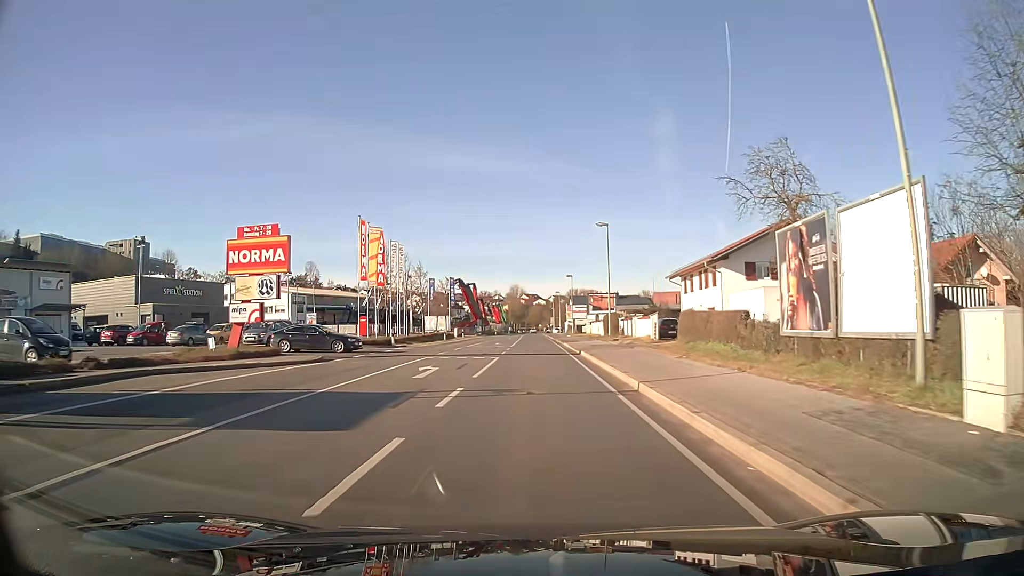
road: primary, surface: asphalt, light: Day
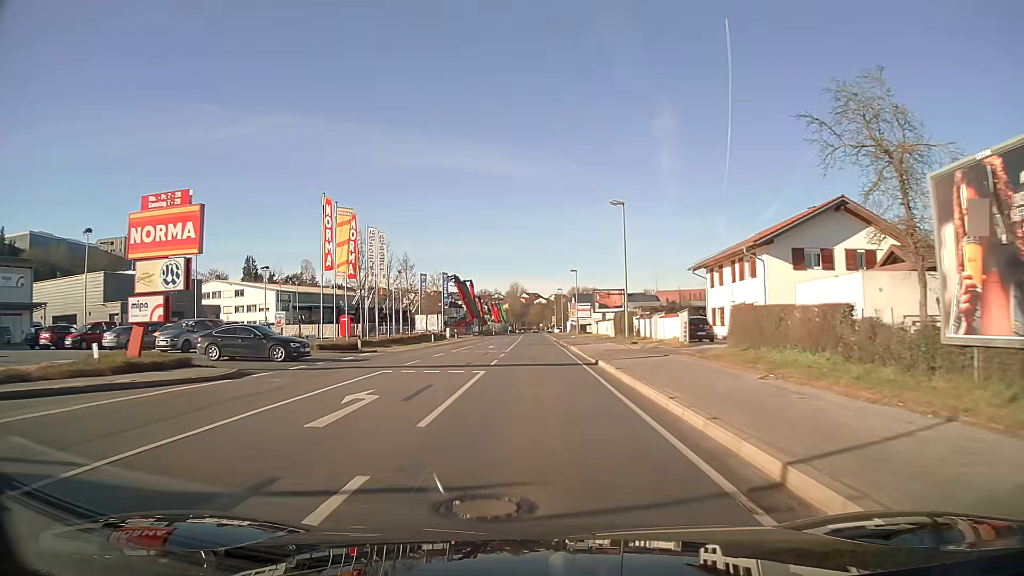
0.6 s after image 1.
(0.0, +8.0) m; 0°
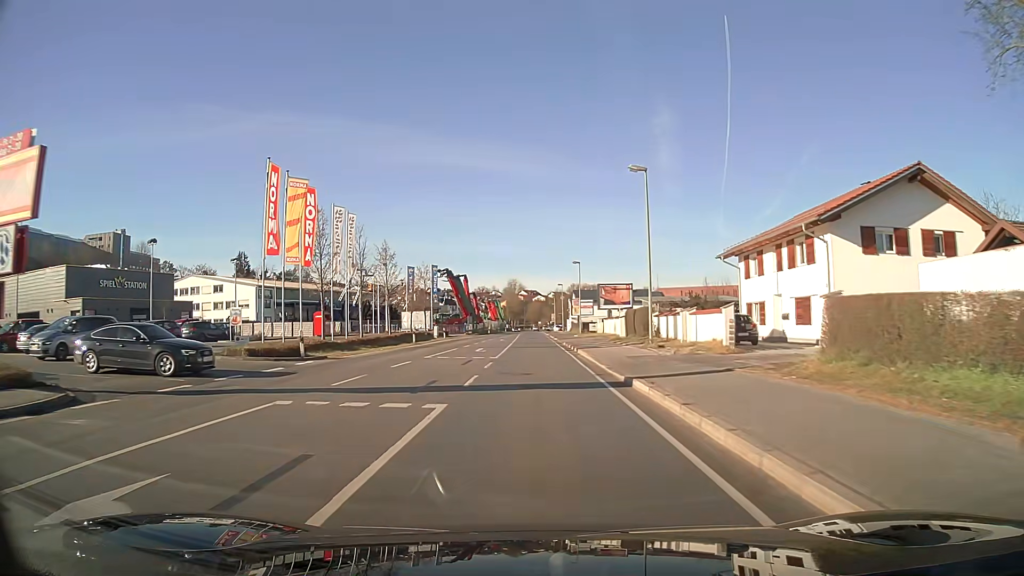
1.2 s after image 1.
(0.0, +8.1) m; 0°
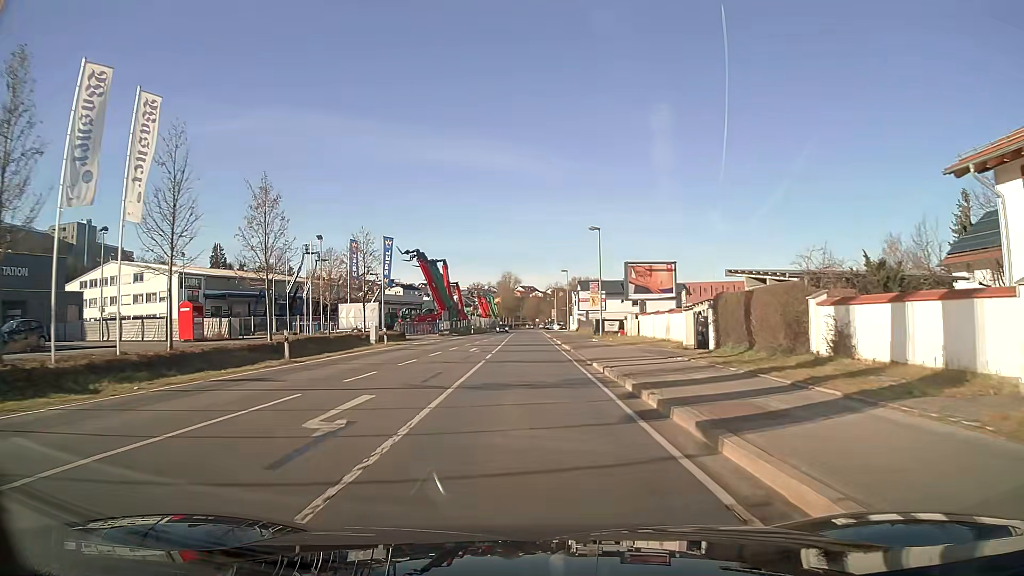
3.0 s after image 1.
(+0.1, +24.8) m; 0°
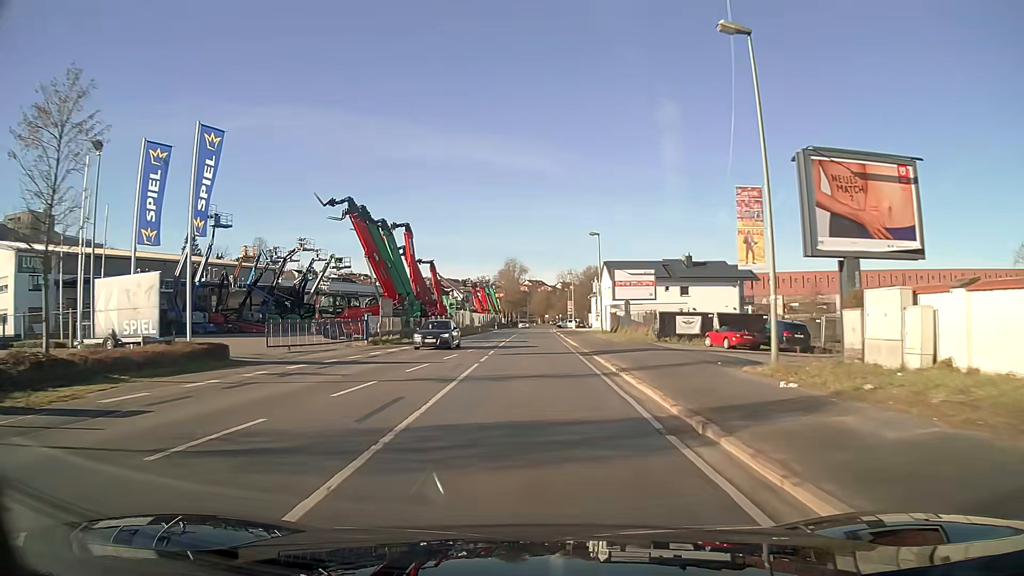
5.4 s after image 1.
(-0.2, +33.4) m; -1°
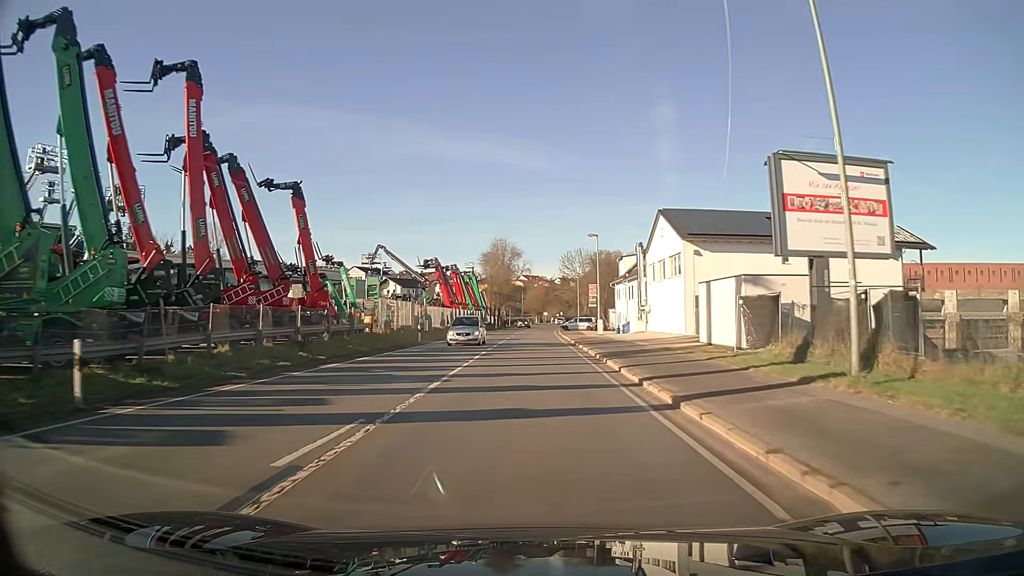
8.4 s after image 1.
(+0.2, +41.9) m; 0°
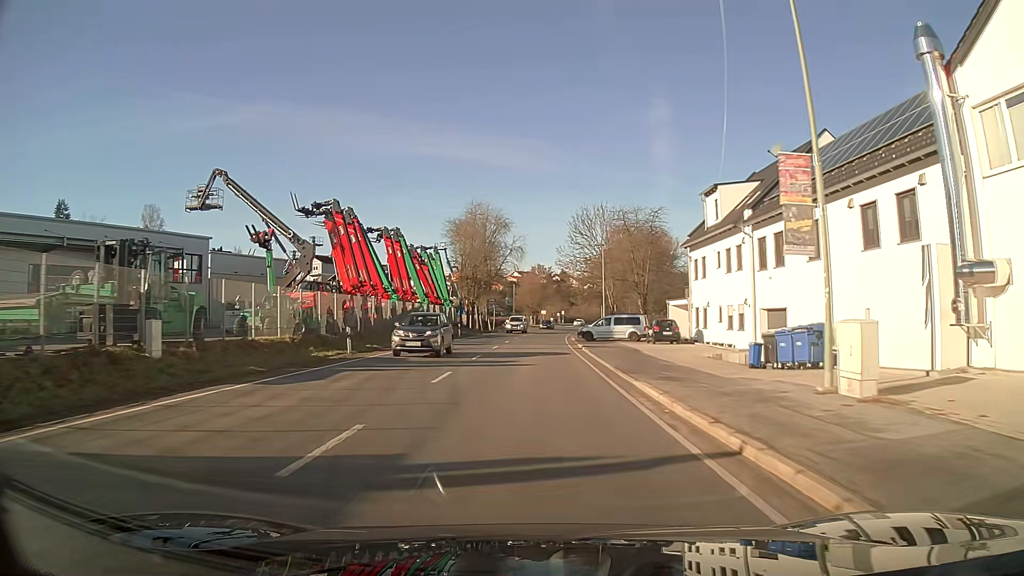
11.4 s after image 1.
(+0.1, +42.6) m; 0°
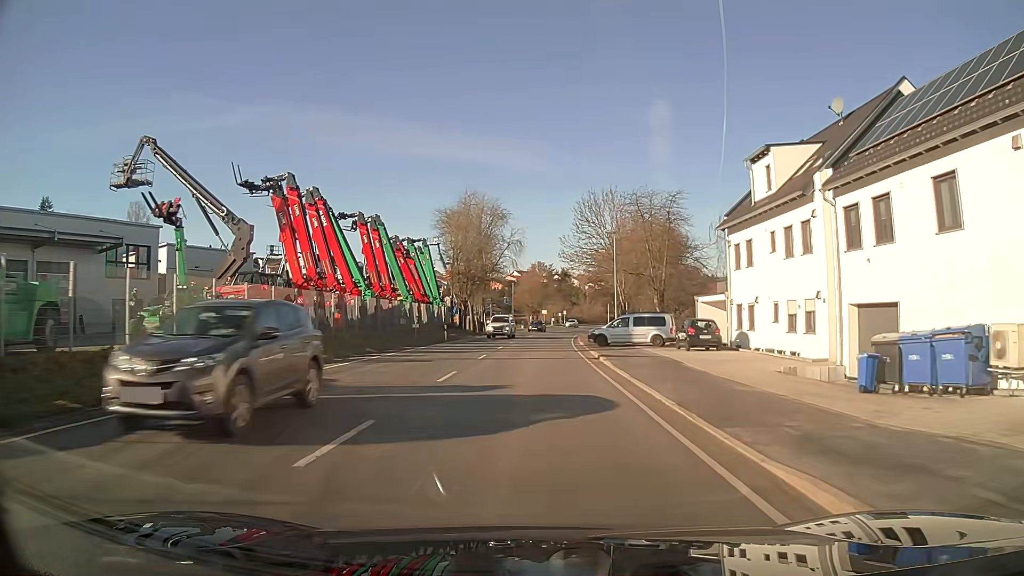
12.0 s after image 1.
(0.0, +8.6) m; 0°
